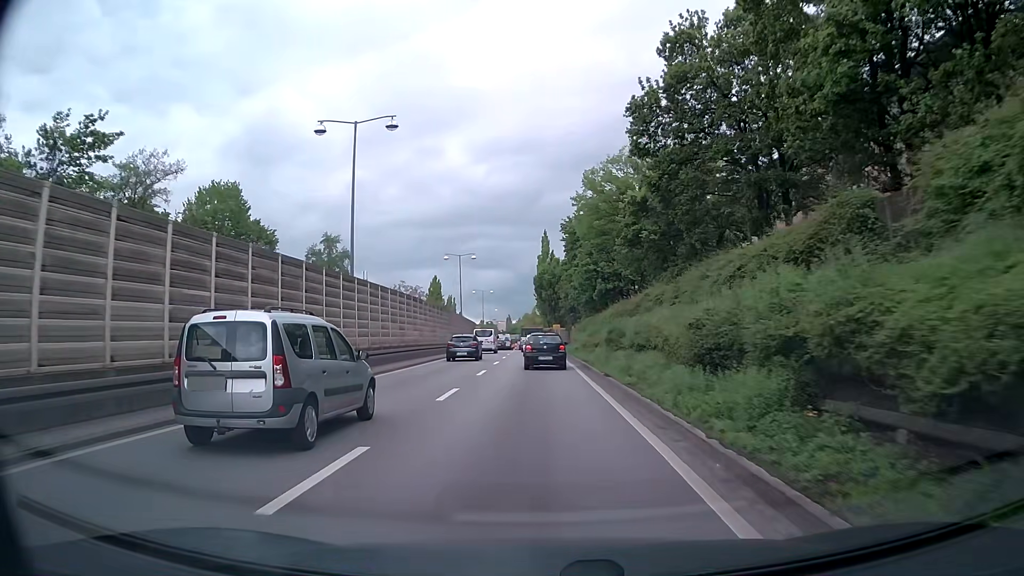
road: trunk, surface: asphalt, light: Day
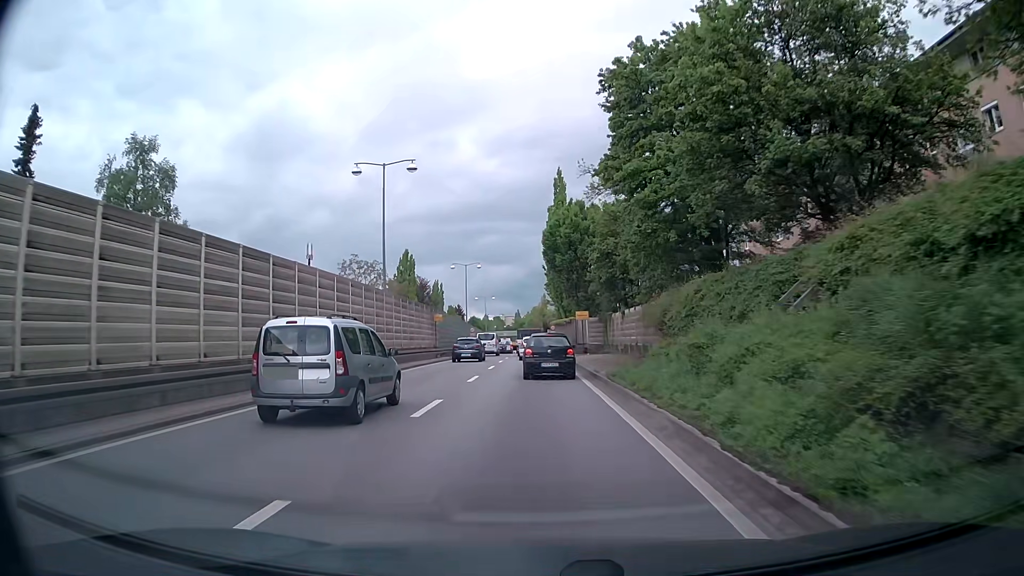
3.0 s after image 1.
(-0.2, +38.7) m; 0°
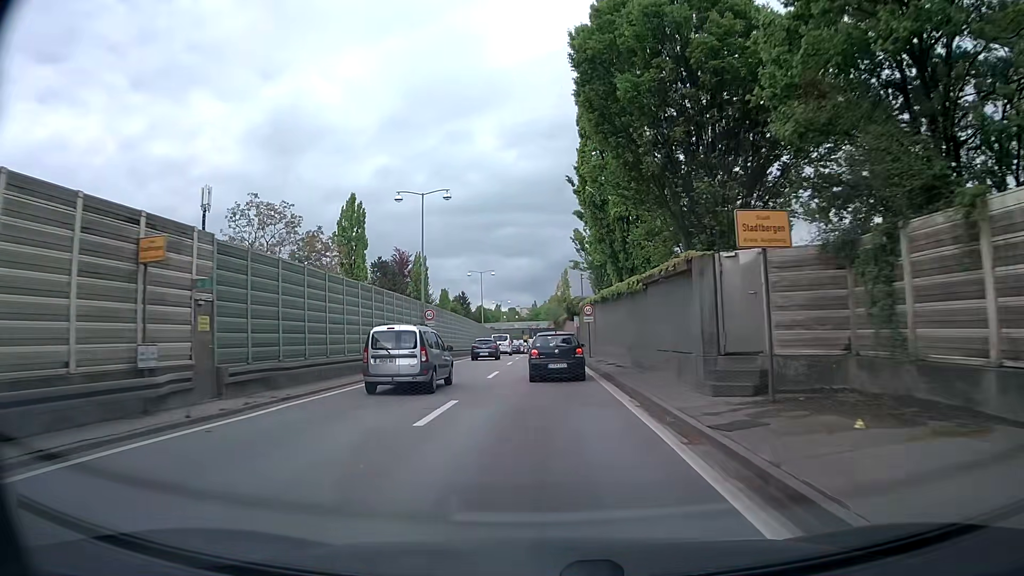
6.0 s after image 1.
(-0.7, +37.1) m; -3°
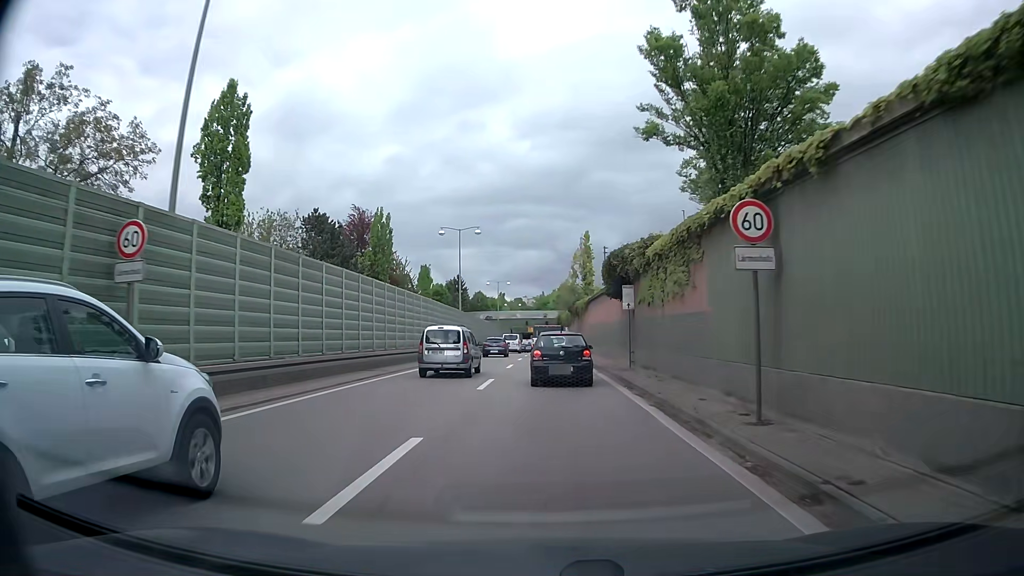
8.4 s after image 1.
(+0.3, +29.6) m; 0°
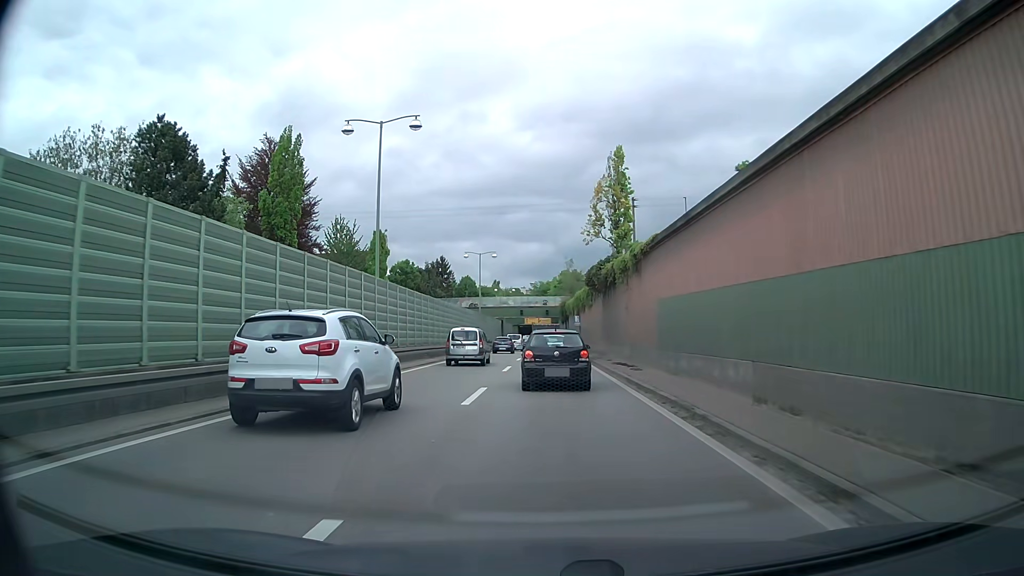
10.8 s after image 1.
(-0.1, +27.9) m; 0°
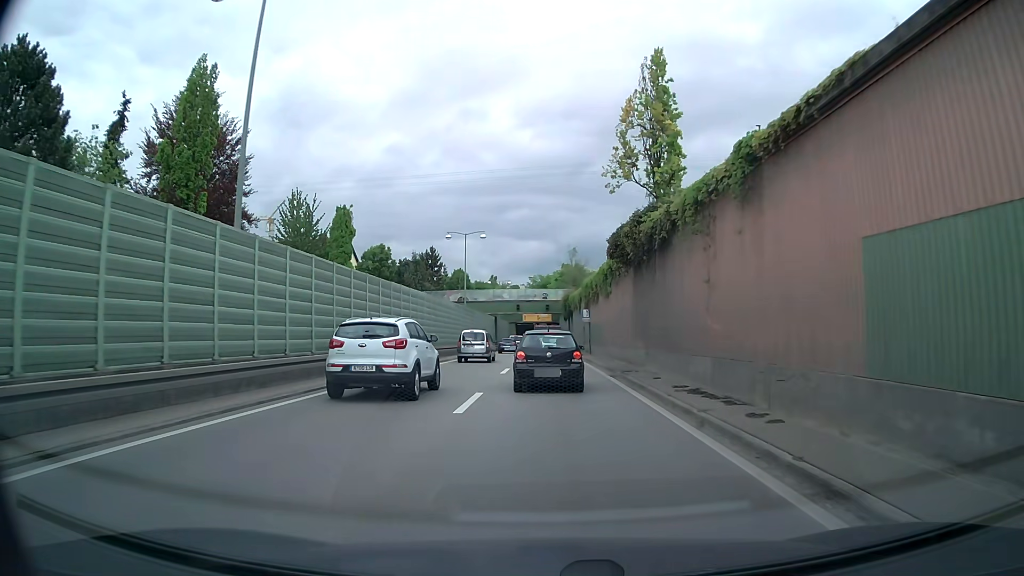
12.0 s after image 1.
(+0.1, +13.4) m; 0°
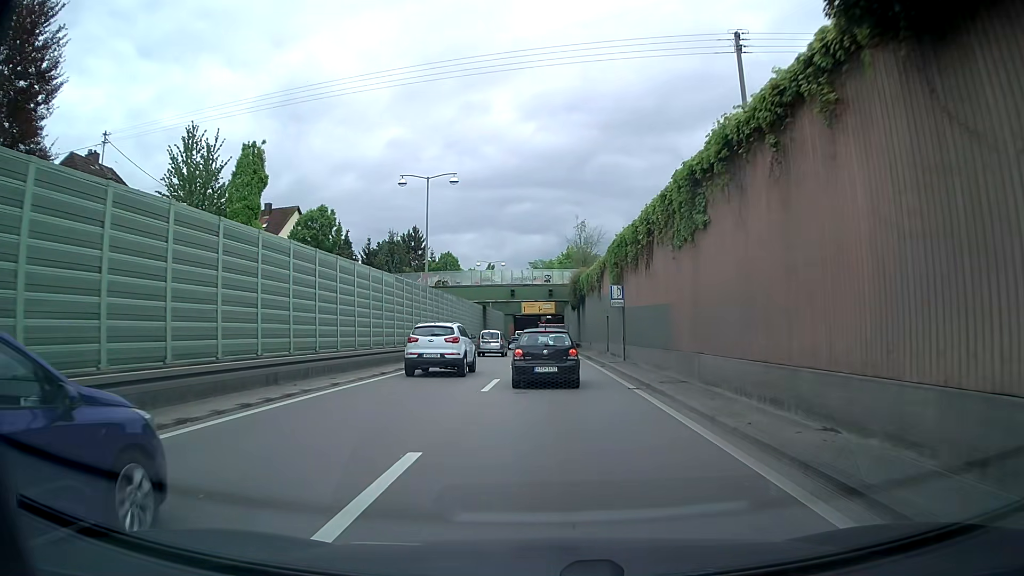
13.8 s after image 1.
(+0.1, +20.0) m; 0°
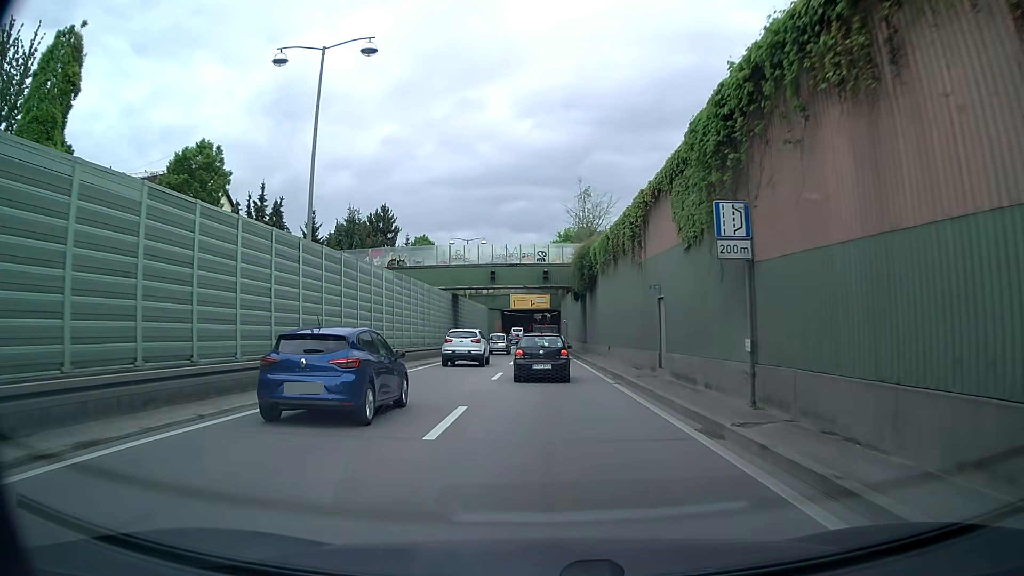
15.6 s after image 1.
(+0.1, +18.9) m; +1°
(0, +10) (0, +20) (0, +30) (0, +40) (0, +50) (0, +60) (0, +70) (0, +80) (0, +90) (0, +100) m
